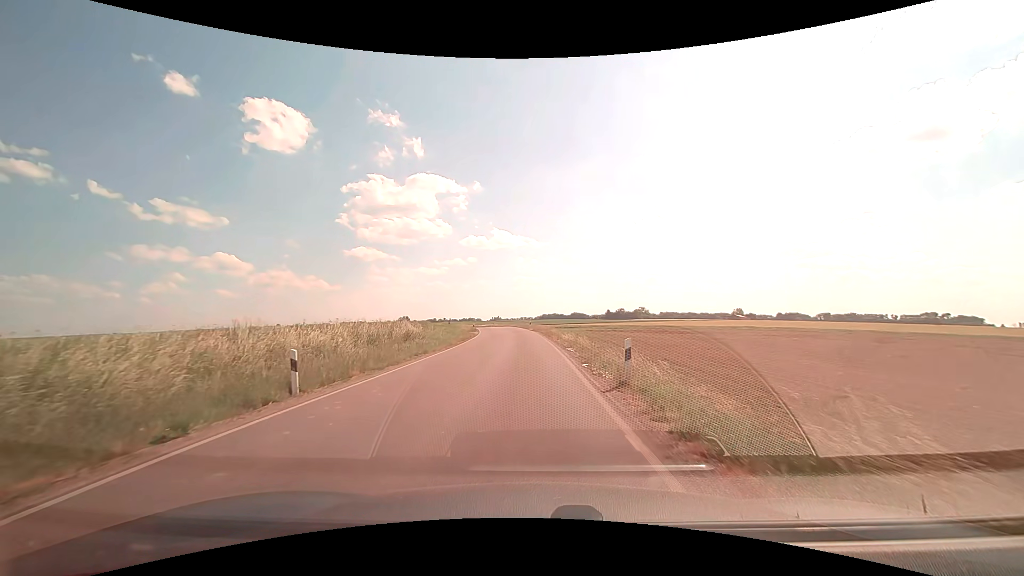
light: Day
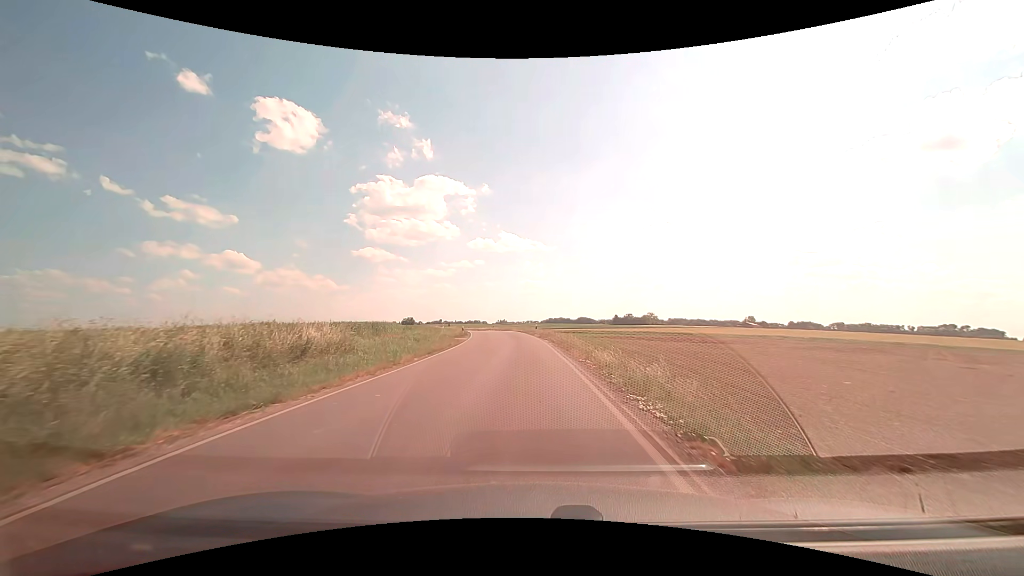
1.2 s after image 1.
(-0.1, +13.7) m; -1°
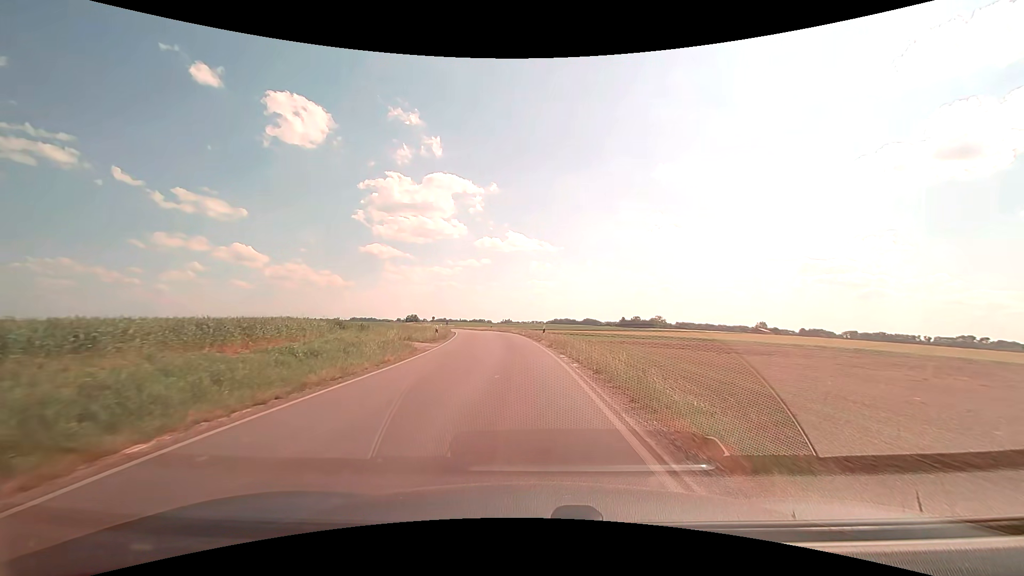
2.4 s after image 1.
(-0.1, +14.6) m; -1°
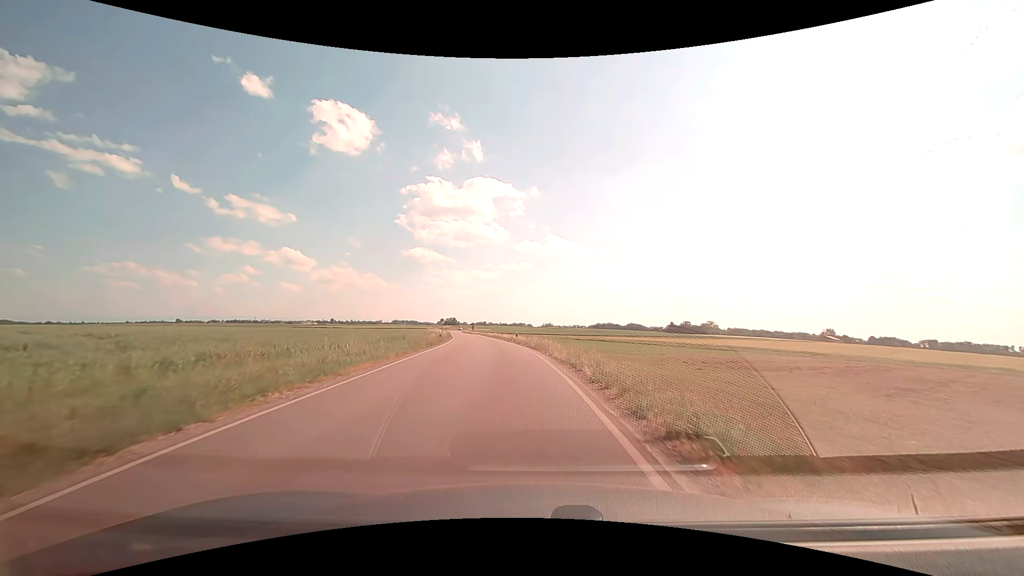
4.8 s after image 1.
(-0.9, +30.3) m; -4°
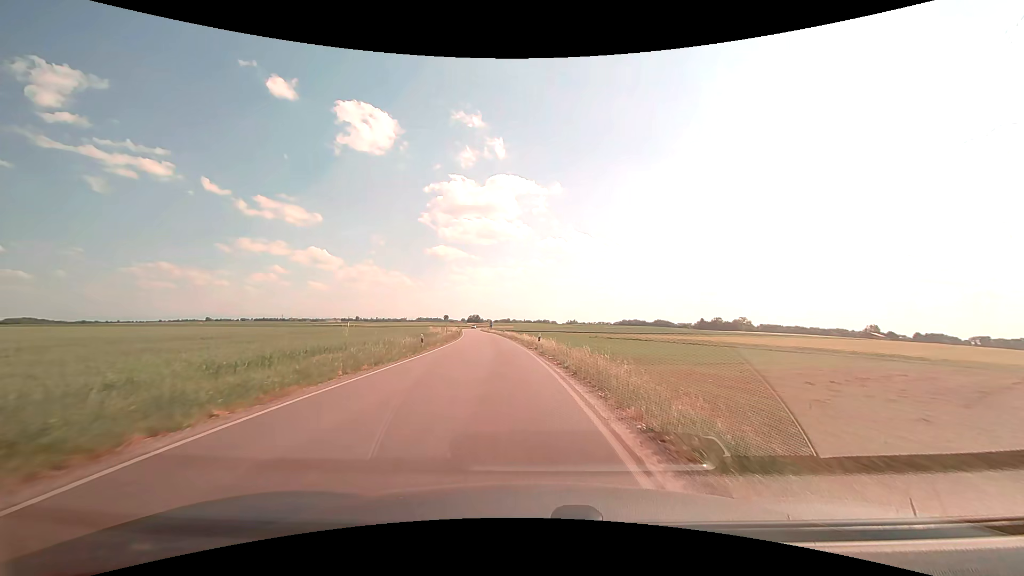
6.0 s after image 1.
(-0.4, +15.6) m; -3°
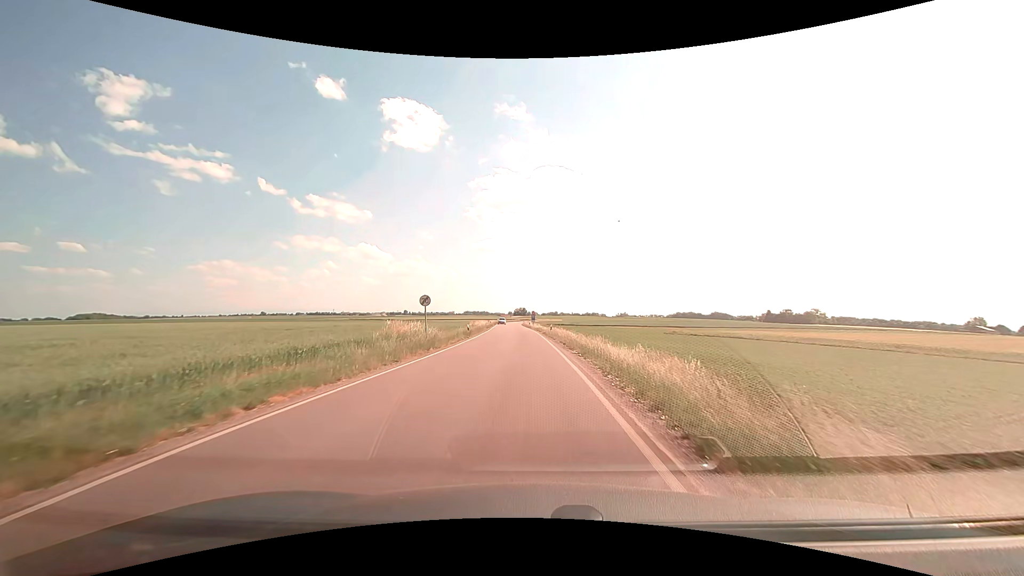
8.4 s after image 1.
(-1.9, +32.3) m; -6°
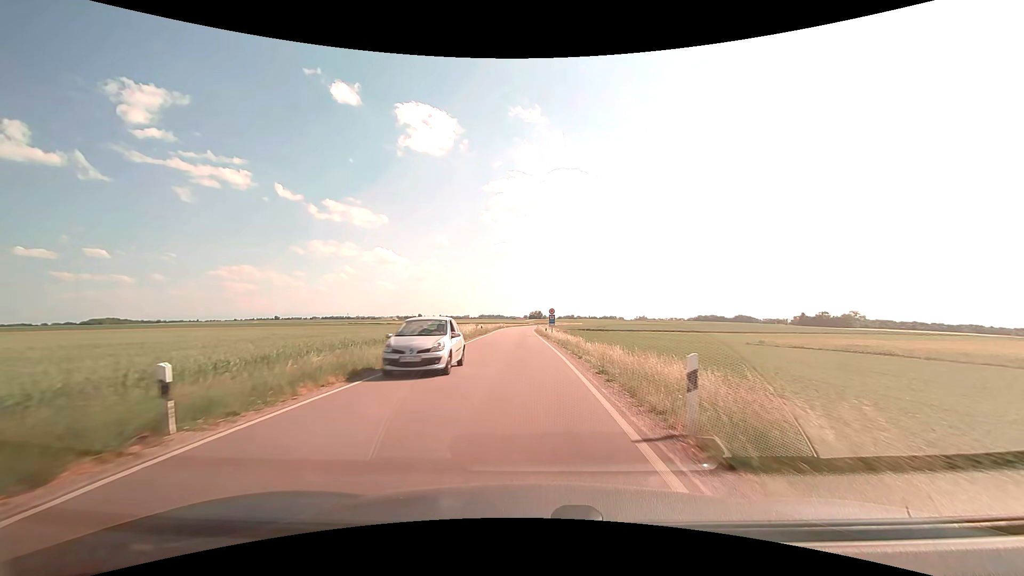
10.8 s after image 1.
(-0.4, +34.3) m; -2°
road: secondary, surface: asphalt
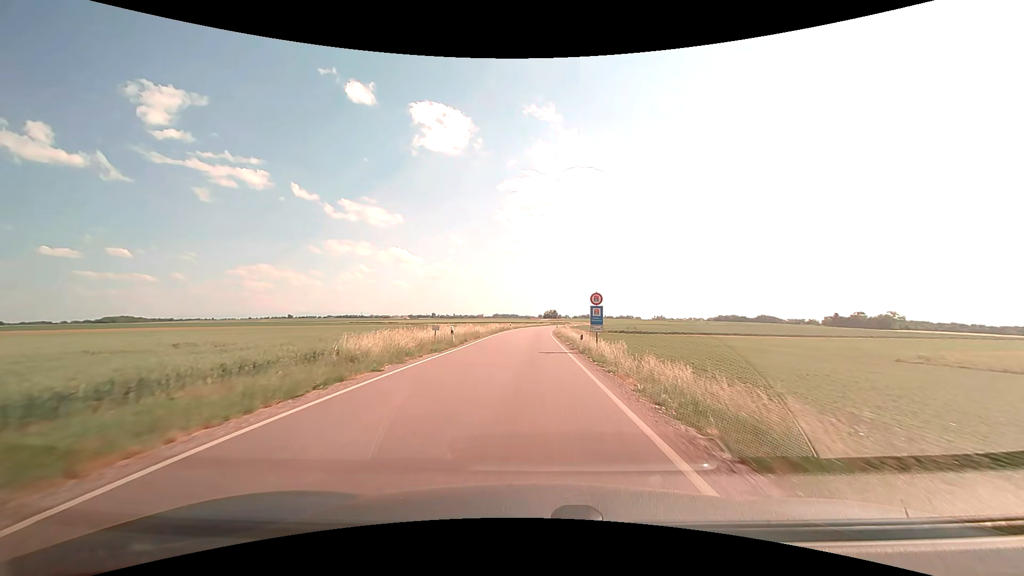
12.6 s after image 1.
(-0.5, +26.9) m; -2°
(0, +10) (0, +20) (0, +30) (0, +40) (0, +50) (+1, +60) (+1, +70) (+1, +80) (+2, +90) (+3, +100) m
